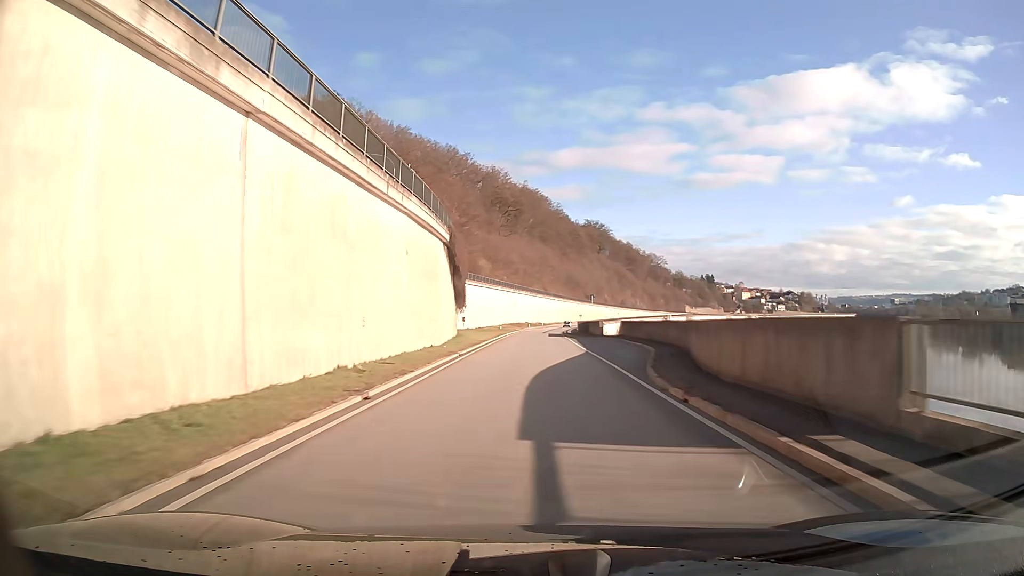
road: primary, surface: asphalt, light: Day
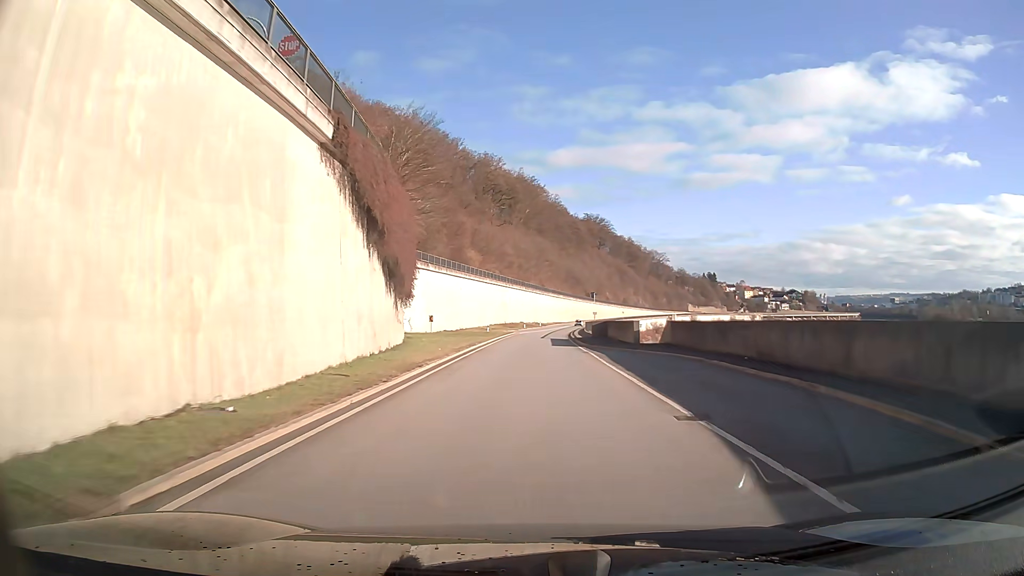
(+0.1, +22.1) m; 0°
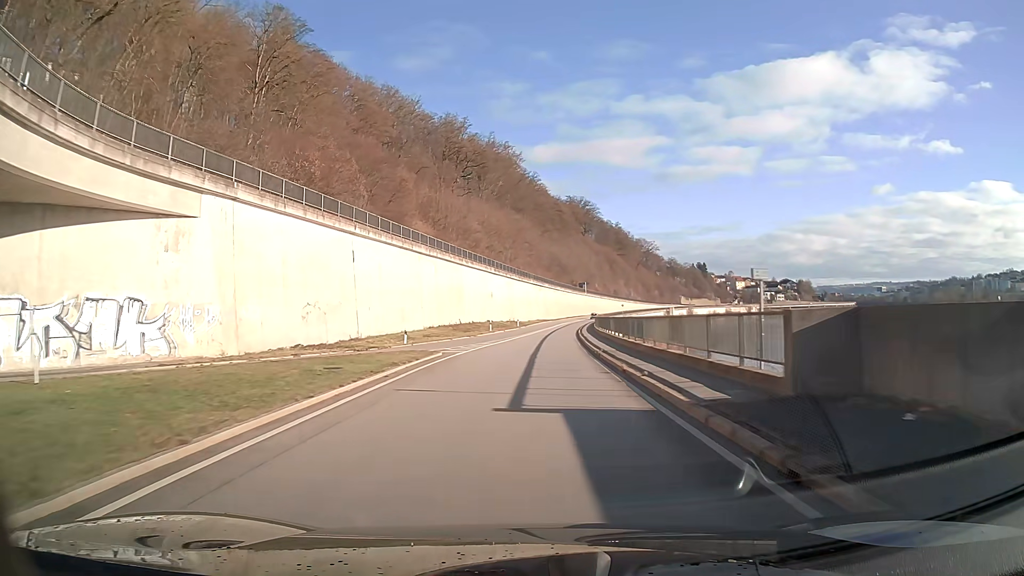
(+0.4, +44.4) m; +1°
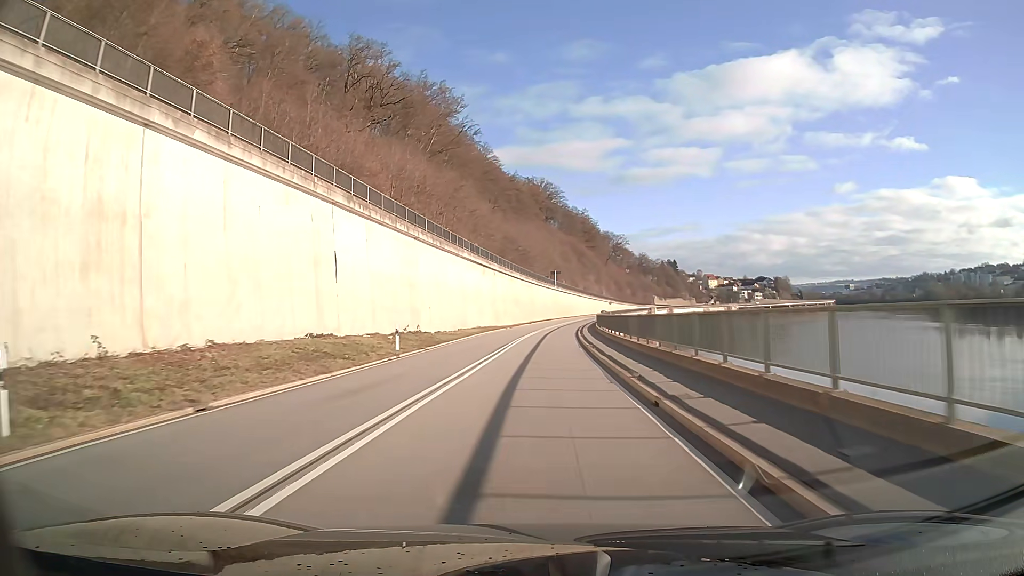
(+2.1, +55.5) m; +4°
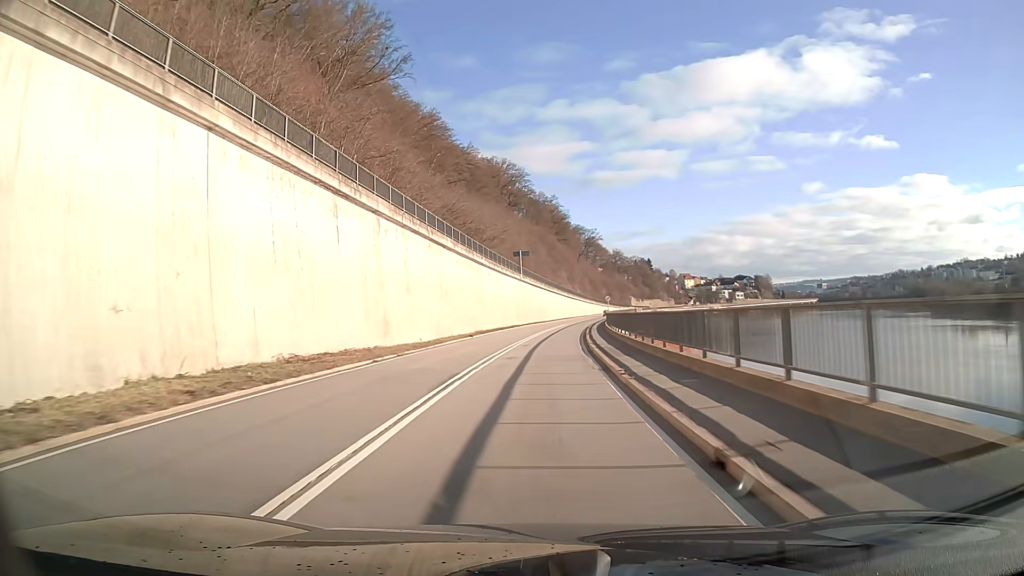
(+1.2, +44.2) m; +3°
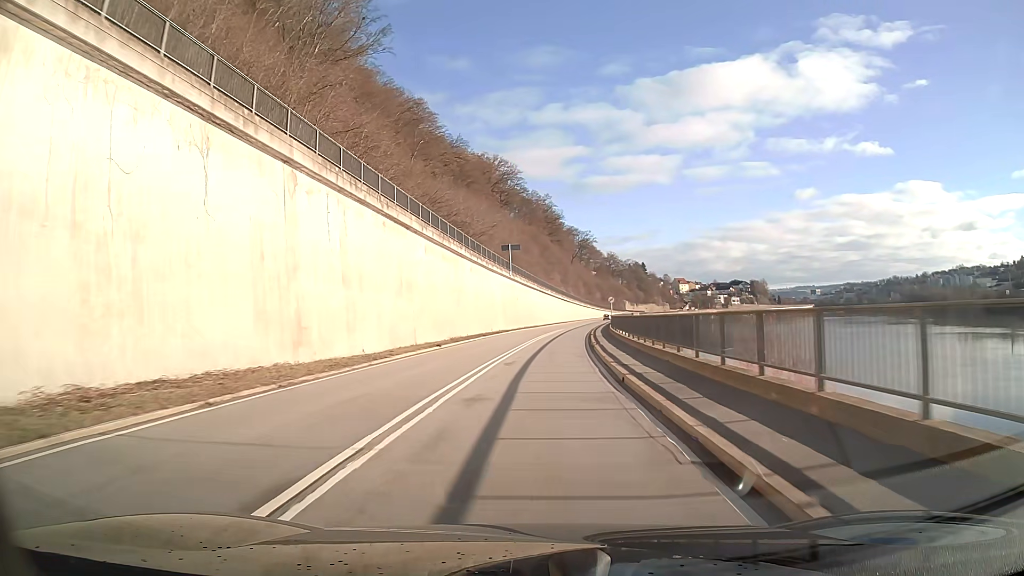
(+0.1, +11.1) m; +1°
